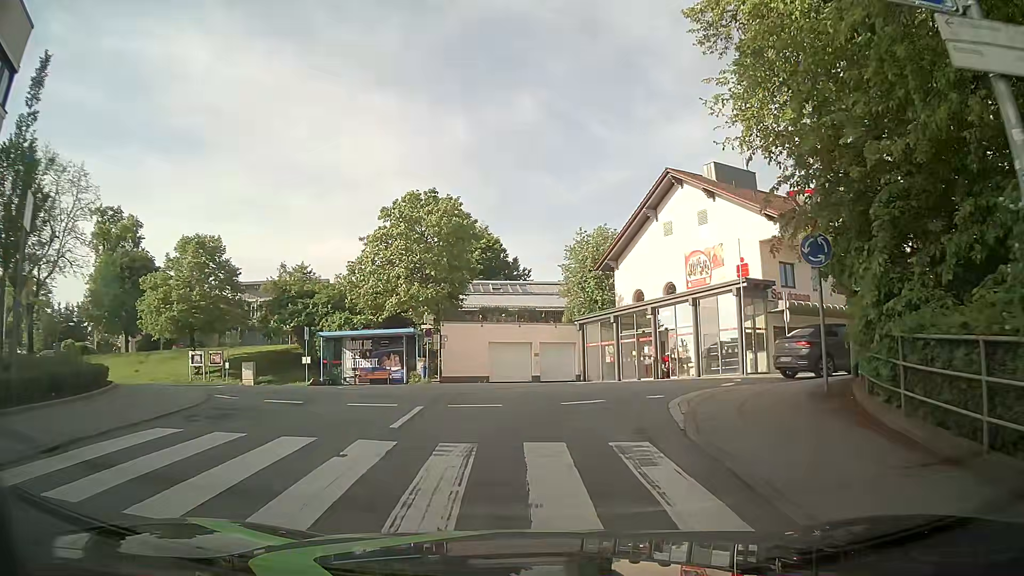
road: unclassified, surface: asphalt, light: Day
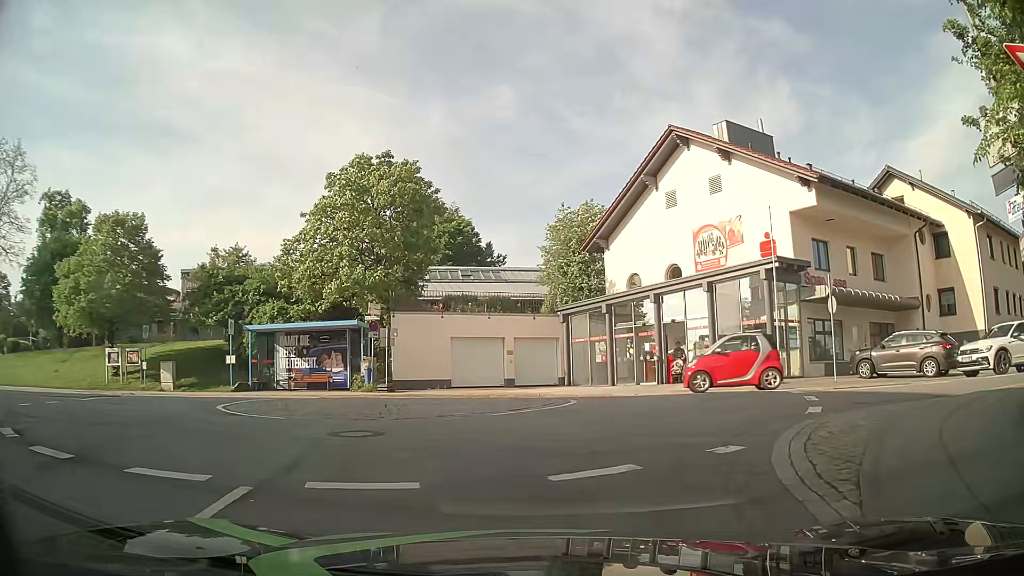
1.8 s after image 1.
(0.0, +6.7) m; 0°
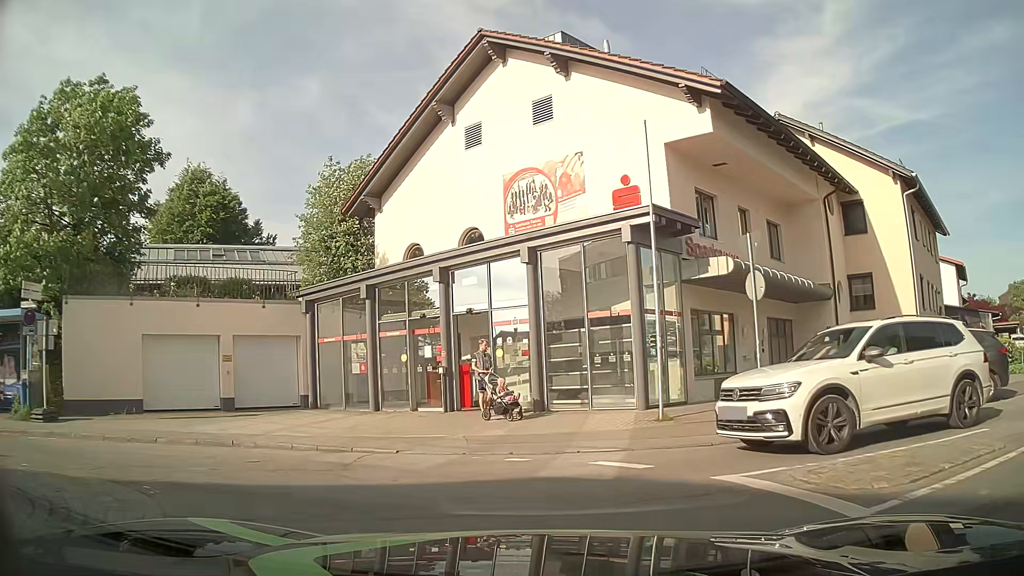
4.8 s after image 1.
(+1.6, +10.2) m; +19°
